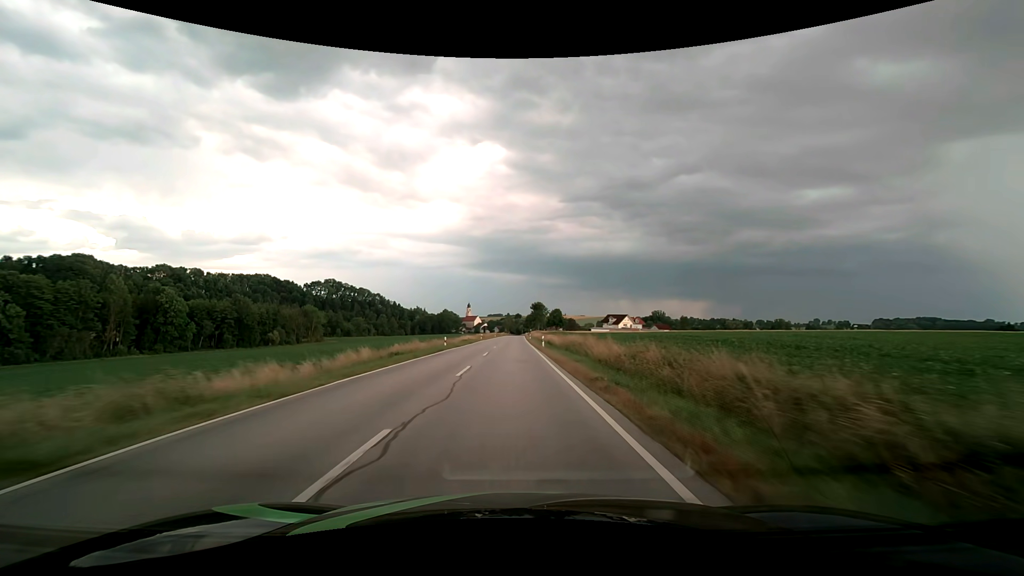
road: secondary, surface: asphalt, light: Day
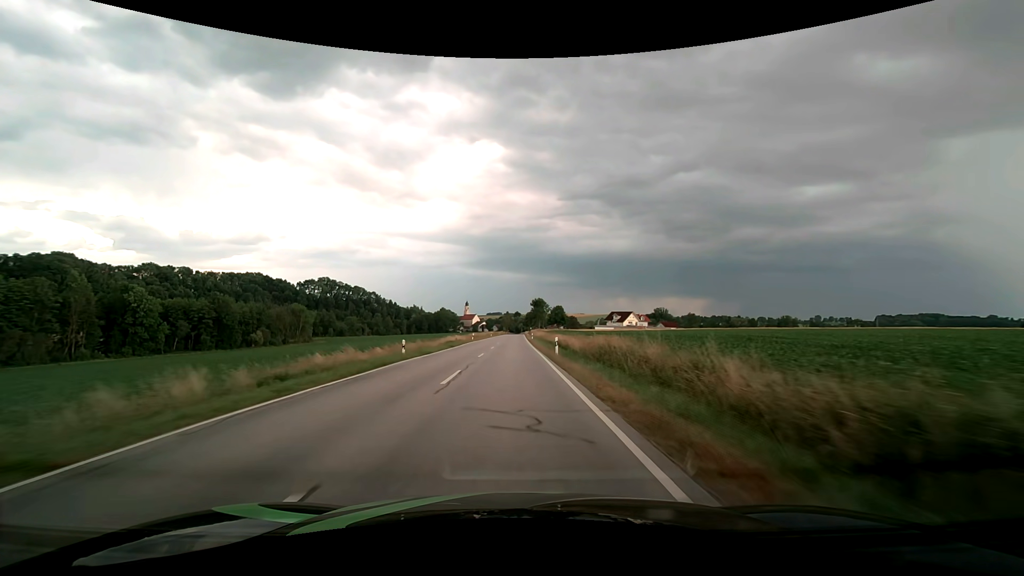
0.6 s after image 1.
(0.0, +14.6) m; 0°
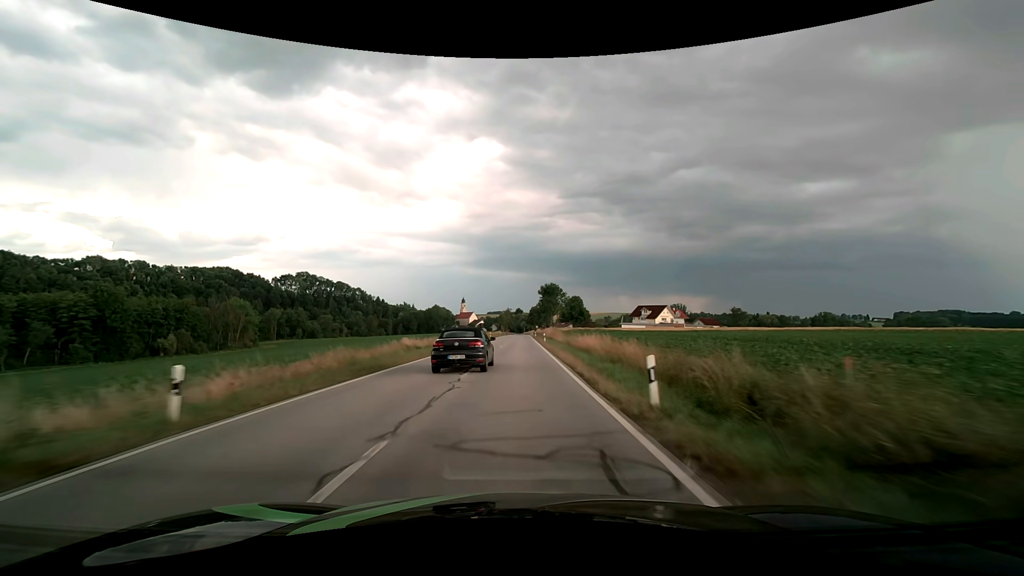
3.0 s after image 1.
(-0.2, +58.3) m; 0°
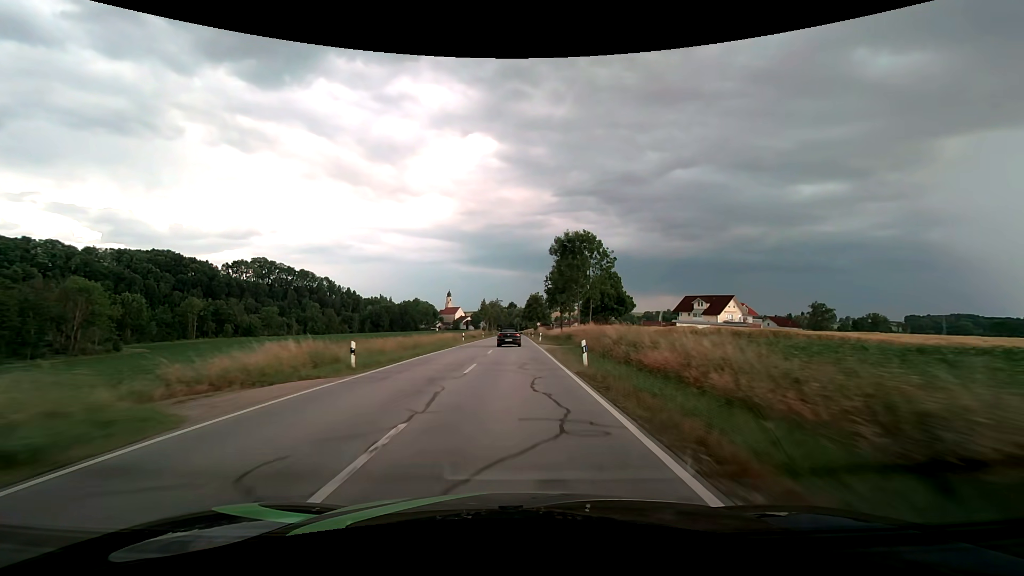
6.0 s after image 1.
(+0.7, +70.6) m; +1°
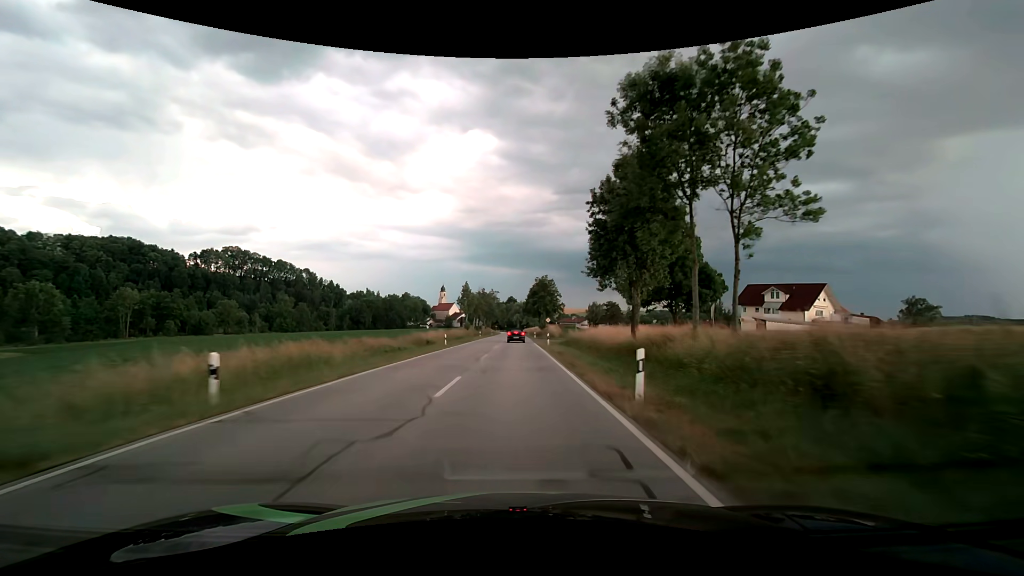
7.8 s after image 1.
(+0.1, +41.3) m; 0°
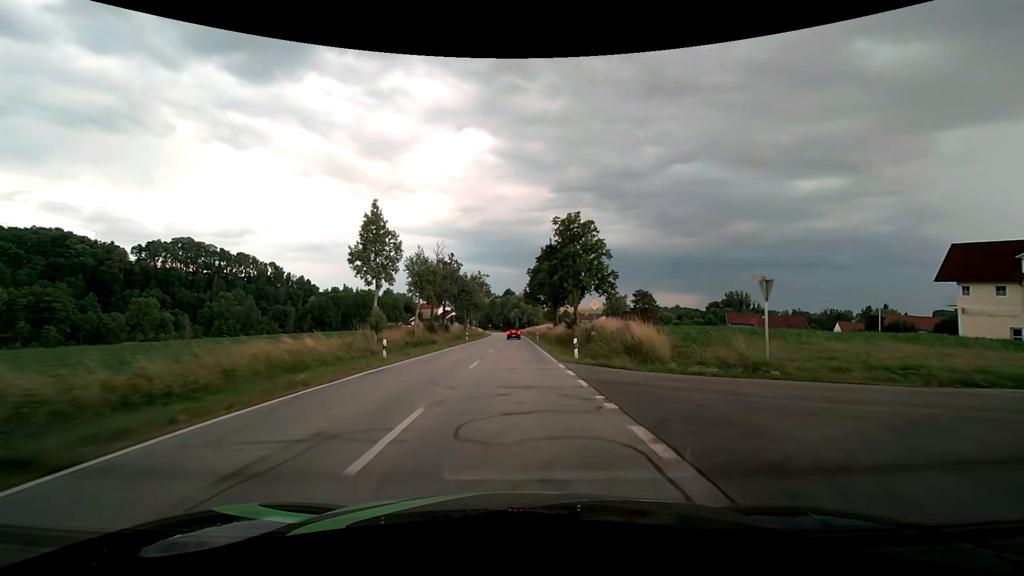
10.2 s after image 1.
(0.0, +52.7) m; 0°
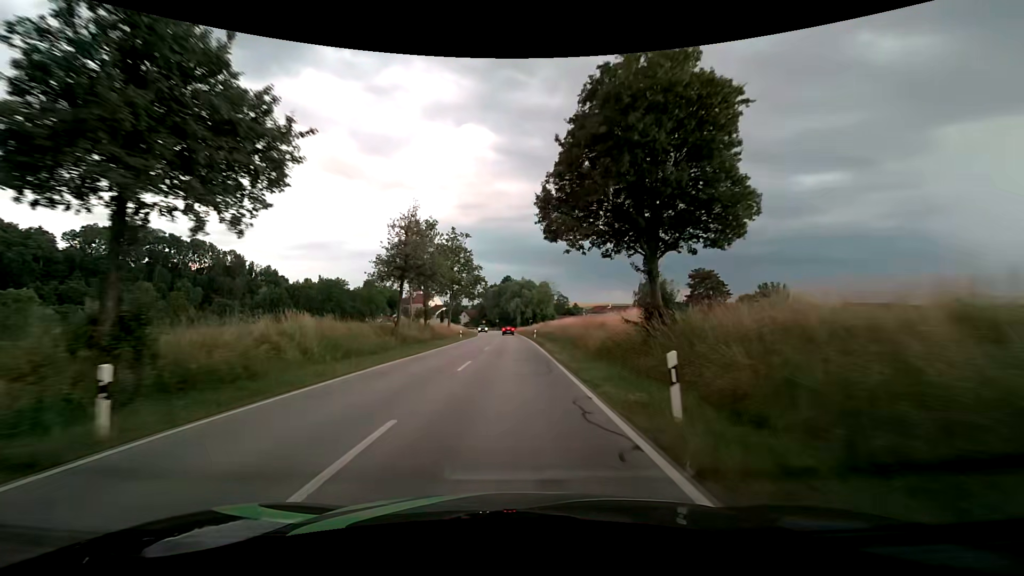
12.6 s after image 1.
(+0.1, +49.5) m; 0°
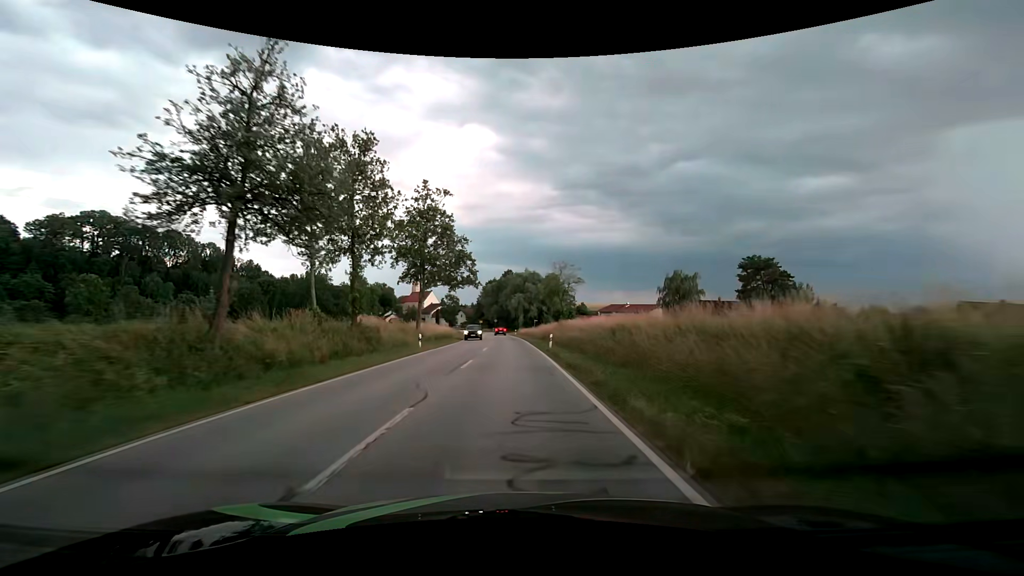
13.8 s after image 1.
(0.0, +22.8) m; 0°
(0, +10) (0, +20) (0, +30) (0, +40) (-1, +50) (-1, +60) (-2, +70) (-3, +80) (-4, +90) (-5, +100) m
